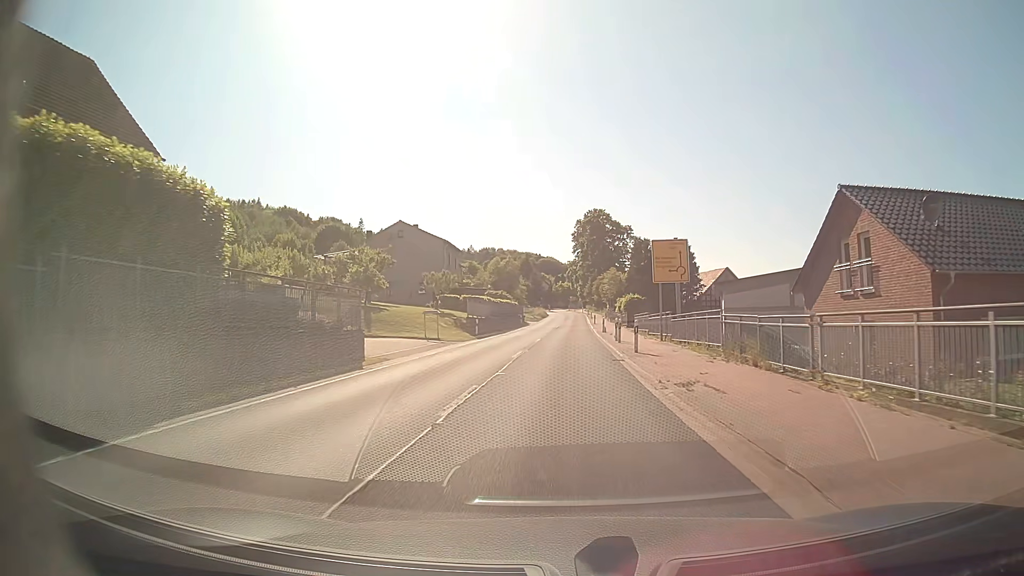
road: secondary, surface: asphalt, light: Day
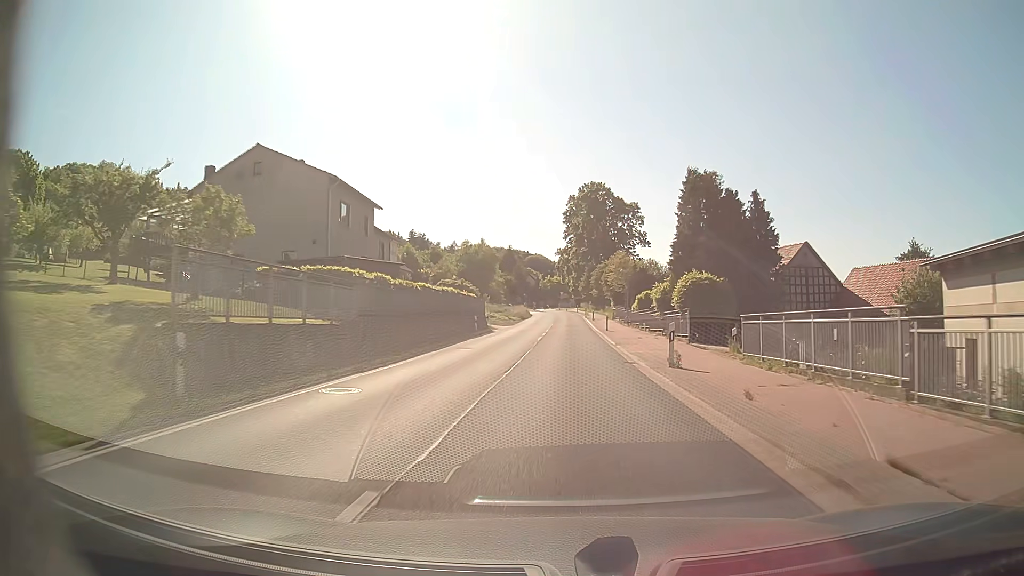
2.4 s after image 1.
(+0.2, +32.6) m; +1°
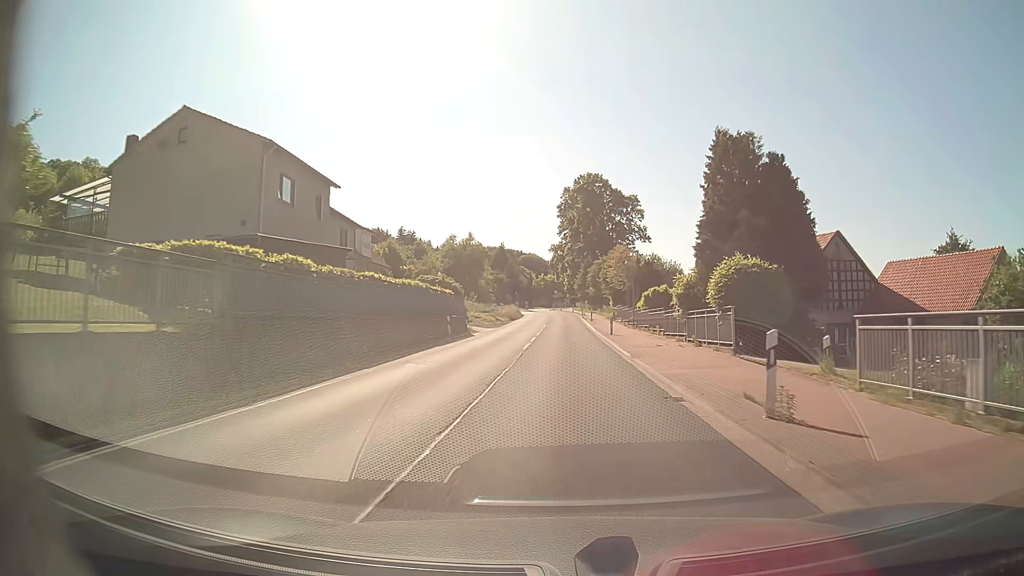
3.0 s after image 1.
(0.0, +8.1) m; 0°
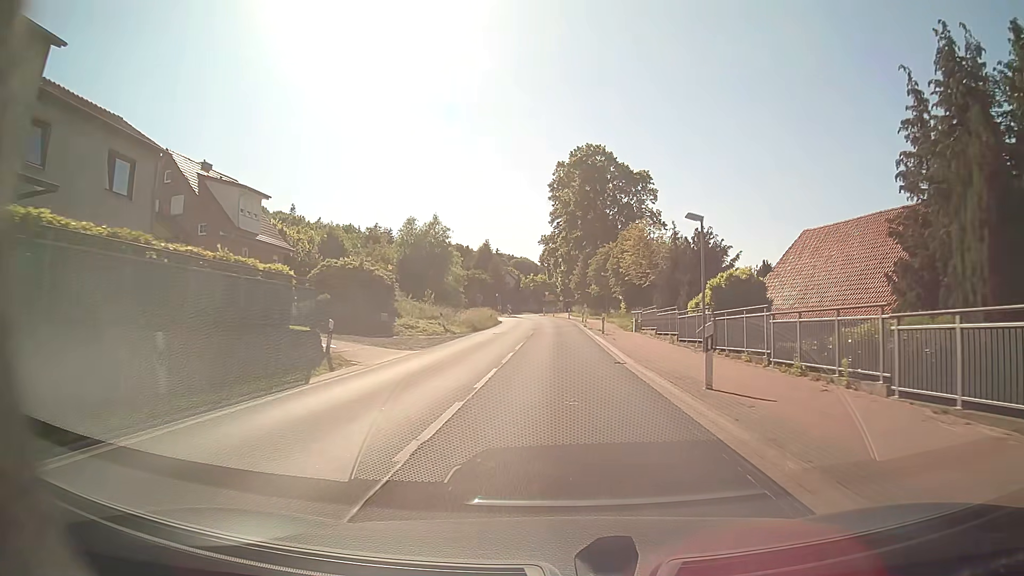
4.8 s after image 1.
(+0.2, +24.2) m; +1°
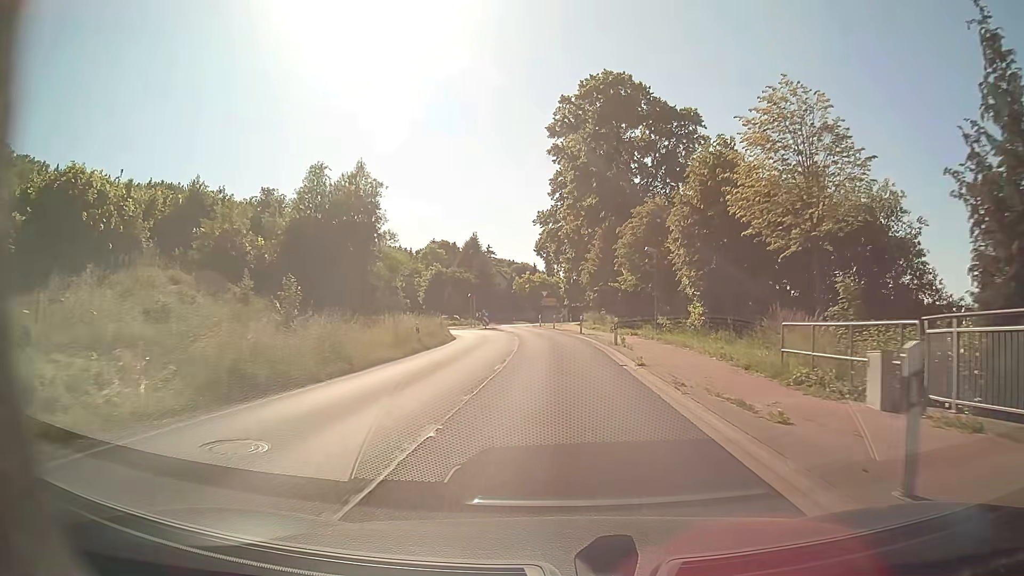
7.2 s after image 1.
(-0.1, +32.0) m; 0°
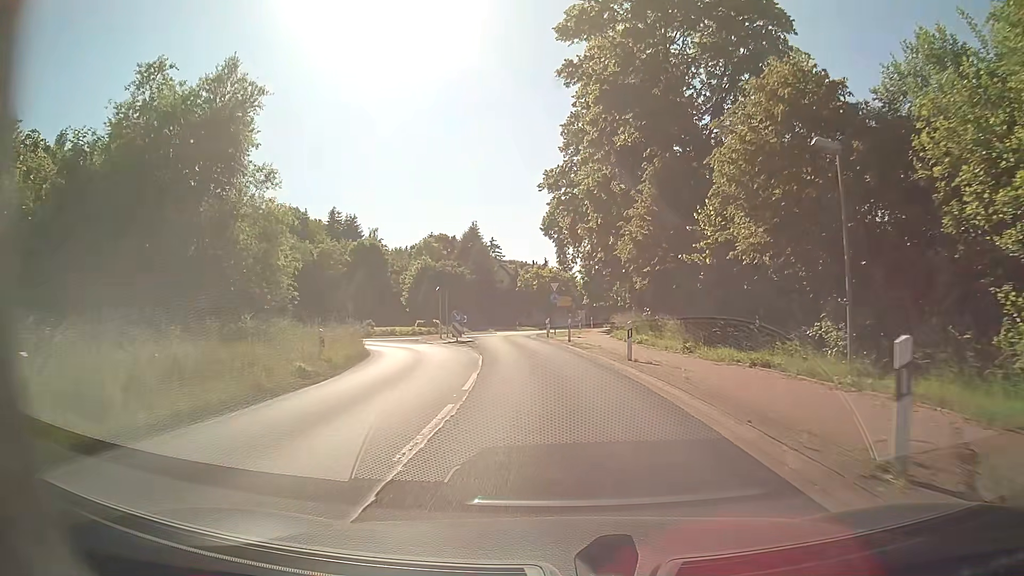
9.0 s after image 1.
(-0.1, +22.1) m; -2°
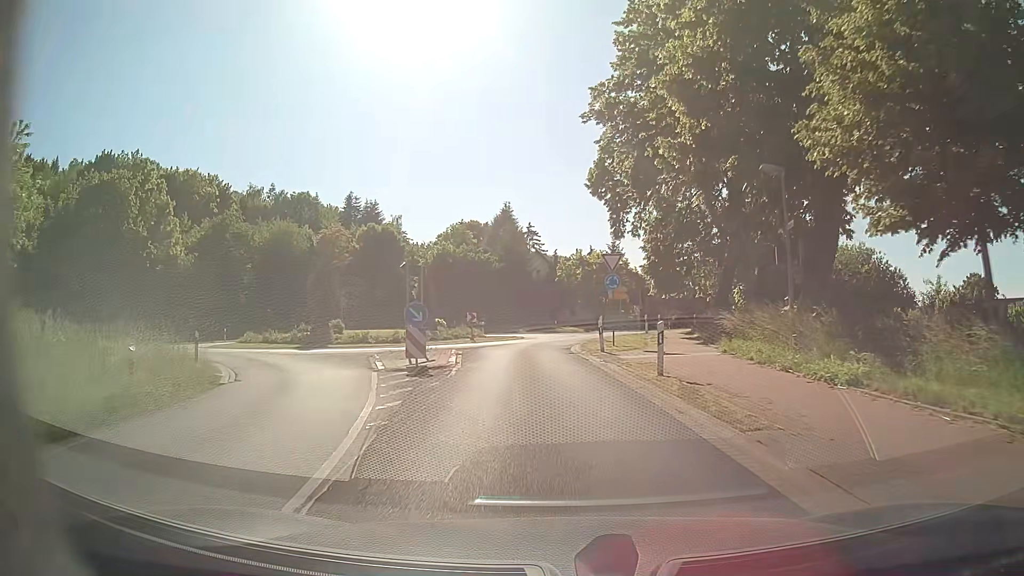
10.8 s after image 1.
(-0.3, +18.0) m; -3°
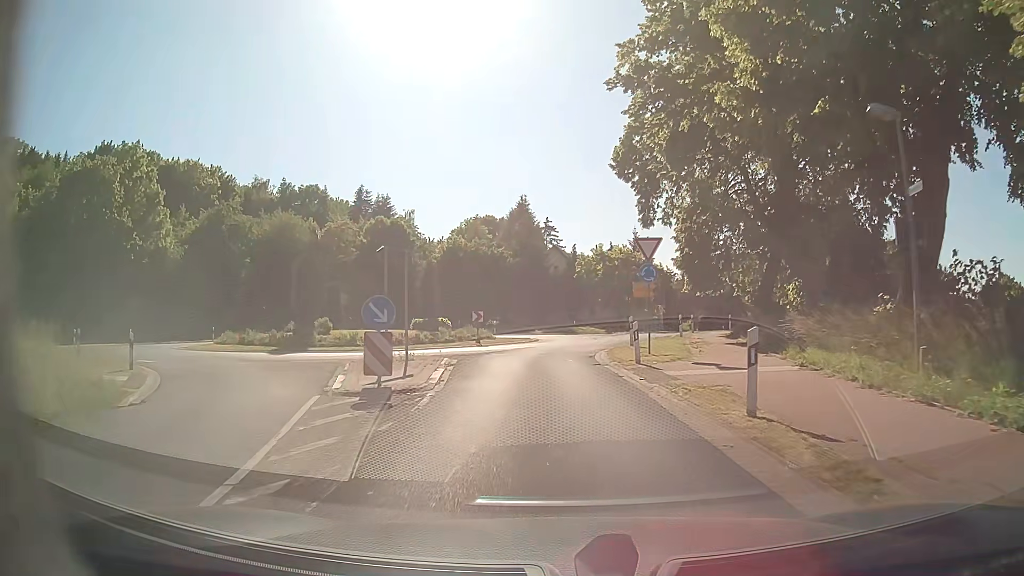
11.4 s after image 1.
(-0.1, +5.1) m; -1°
